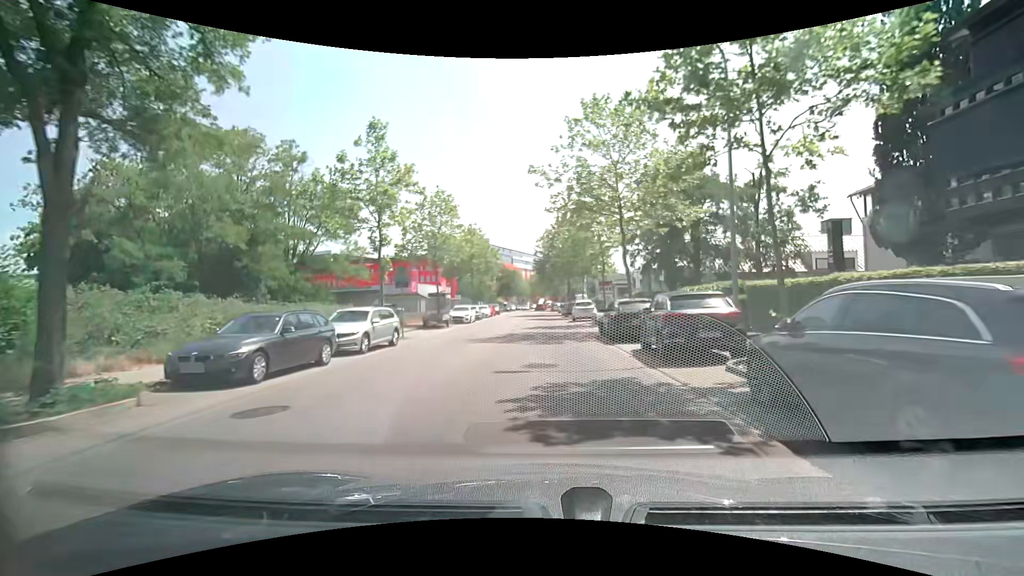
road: unclassified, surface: asphalt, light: Day
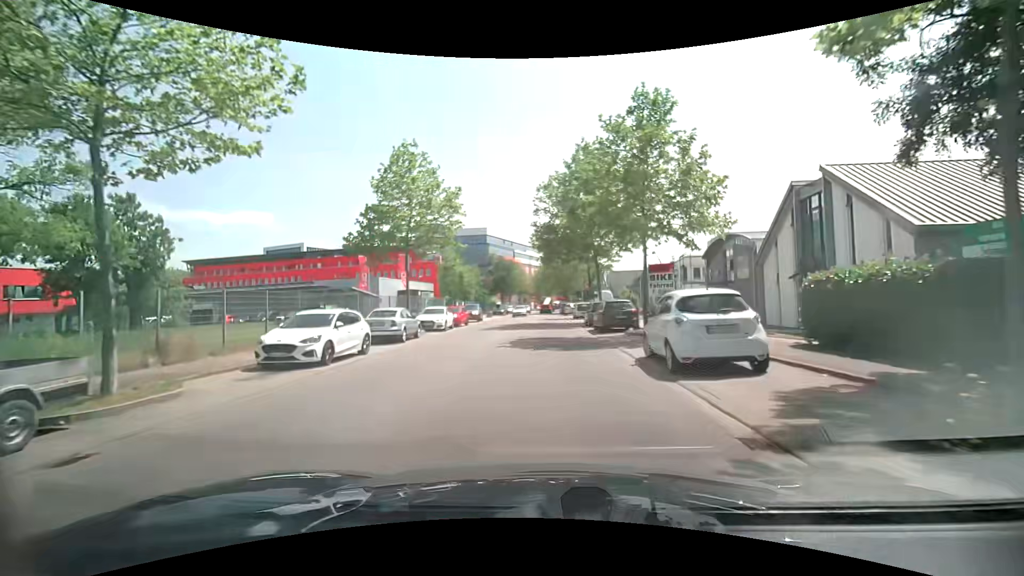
(-0.2, +27.1) m; -1°
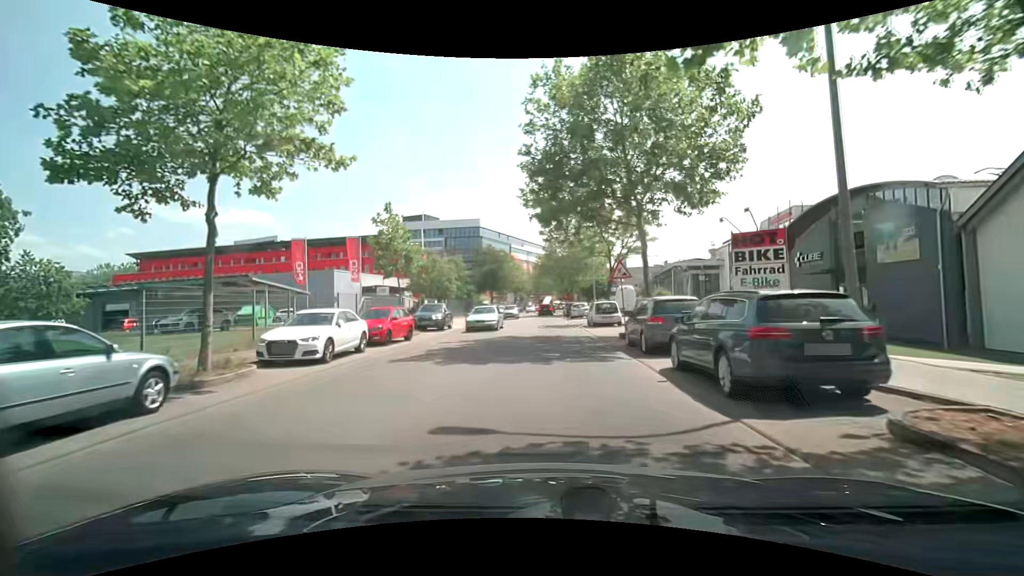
(0.0, +15.9) m; 0°
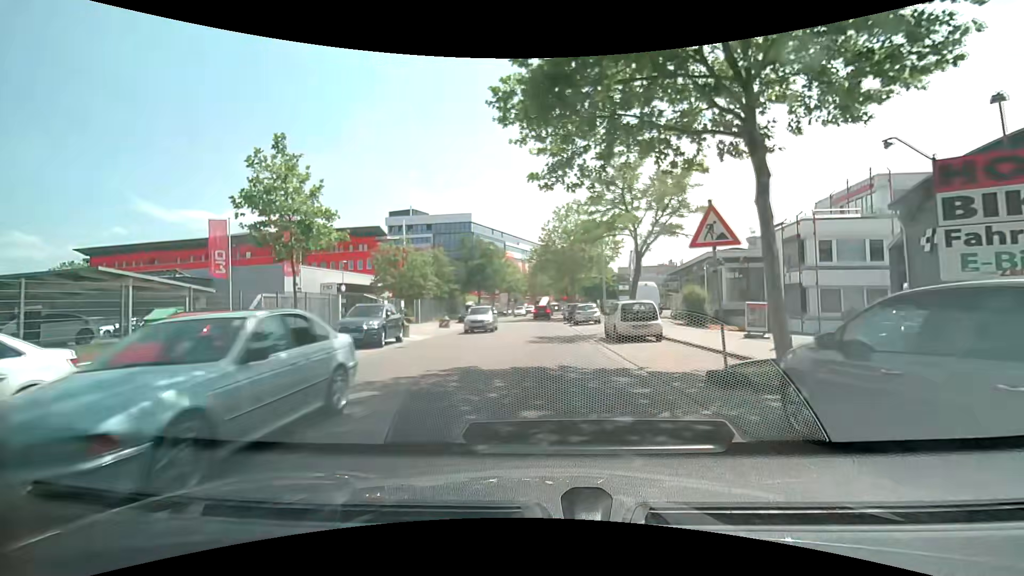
(+0.1, +10.5) m; +2°
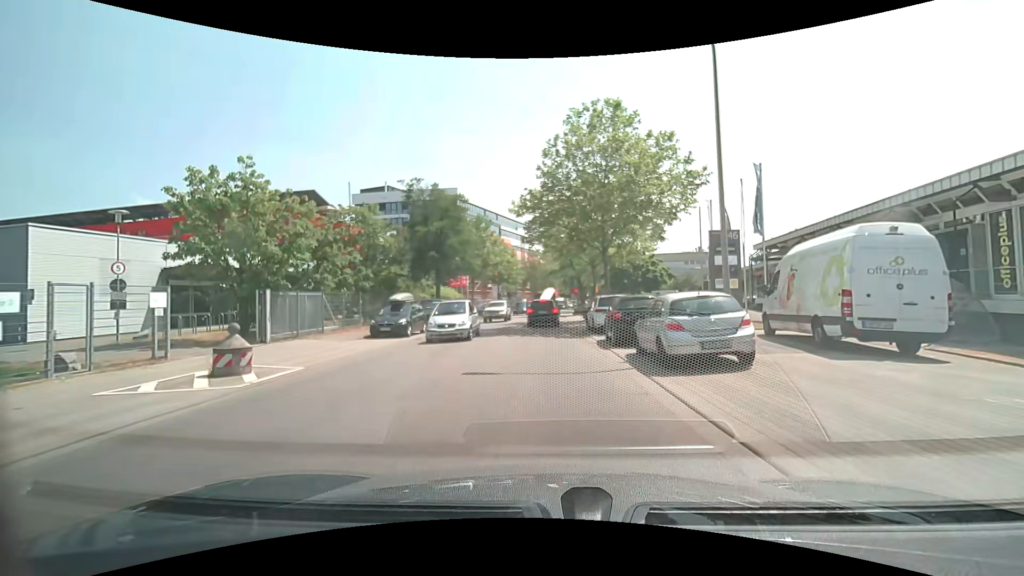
(-0.3, +24.5) m; -1°
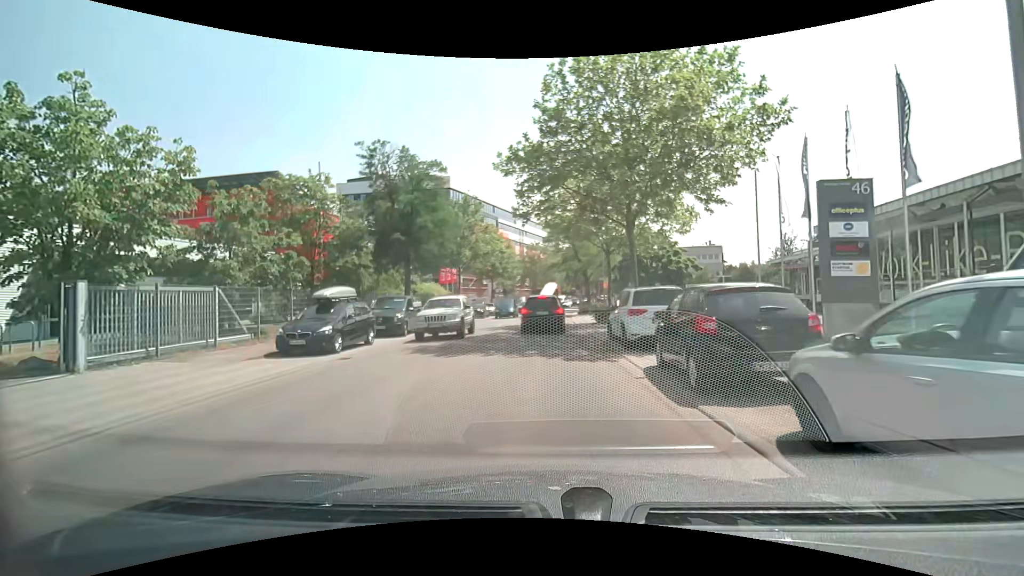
(0.0, +7.9) m; 0°
(0, +10) (0, +20) (0, +30) (0, +40) (+1, +50) (+2, +60) (+3, +70) (+4, +80) (+5, +90) (+6, +100) m
